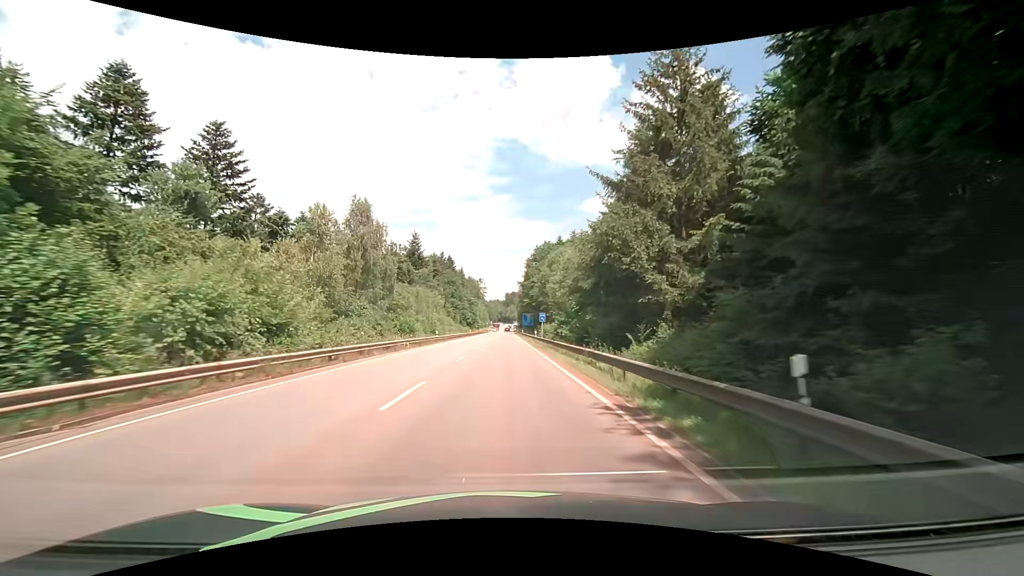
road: secondary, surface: asphalt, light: Day
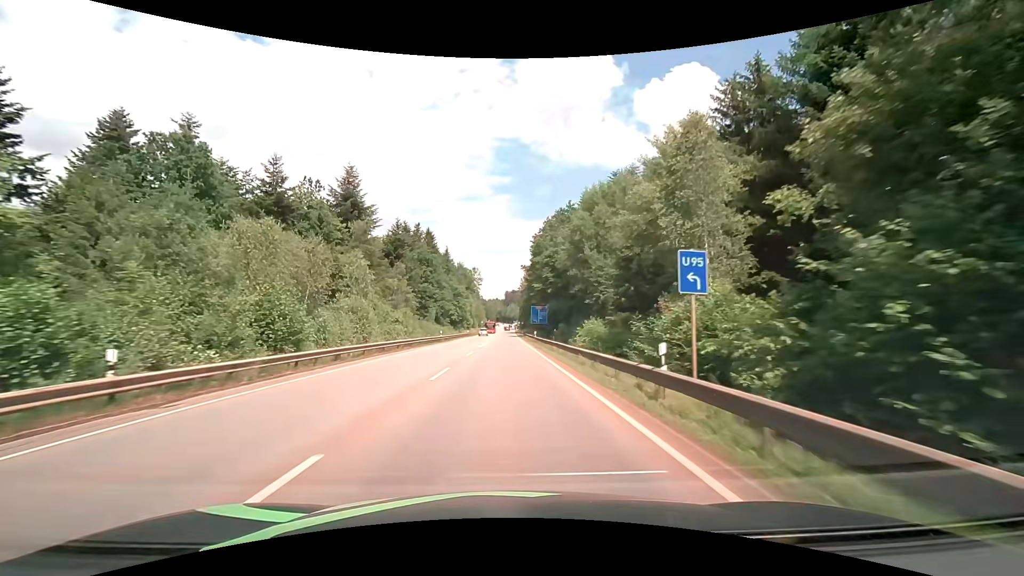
(-0.1, +43.5) m; 0°
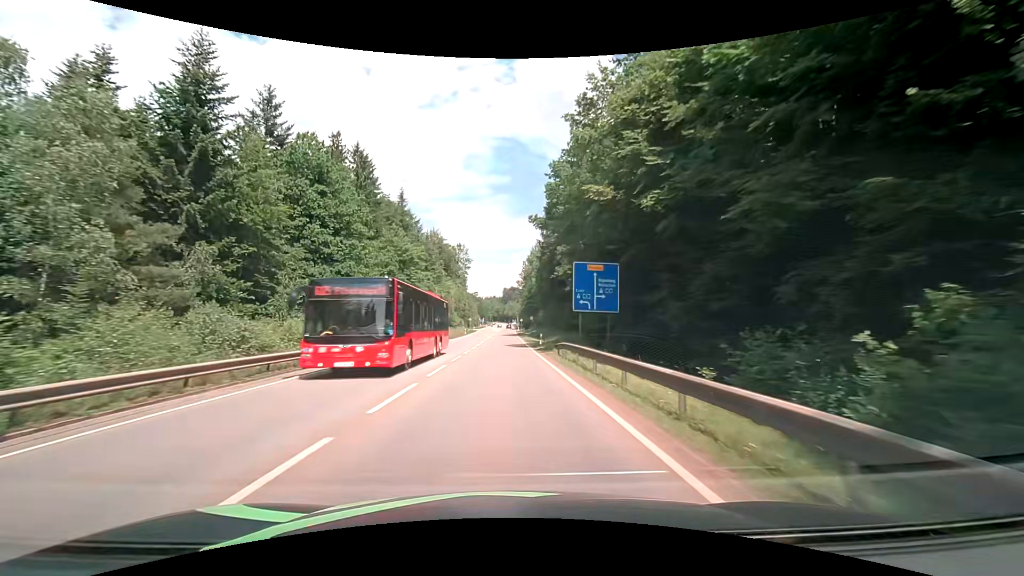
(+0.1, +54.0) m; 0°
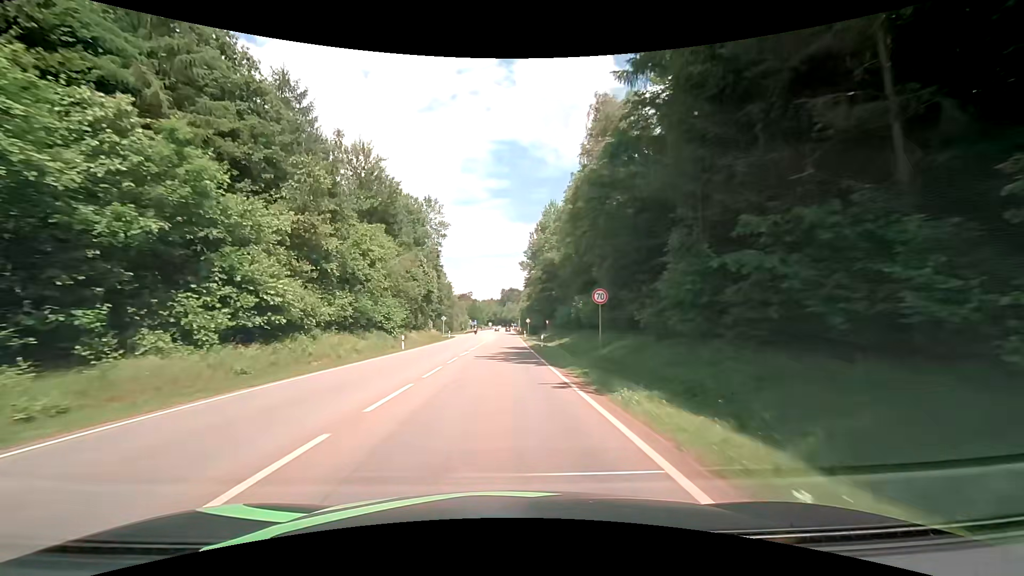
(-0.1, +53.7) m; 0°
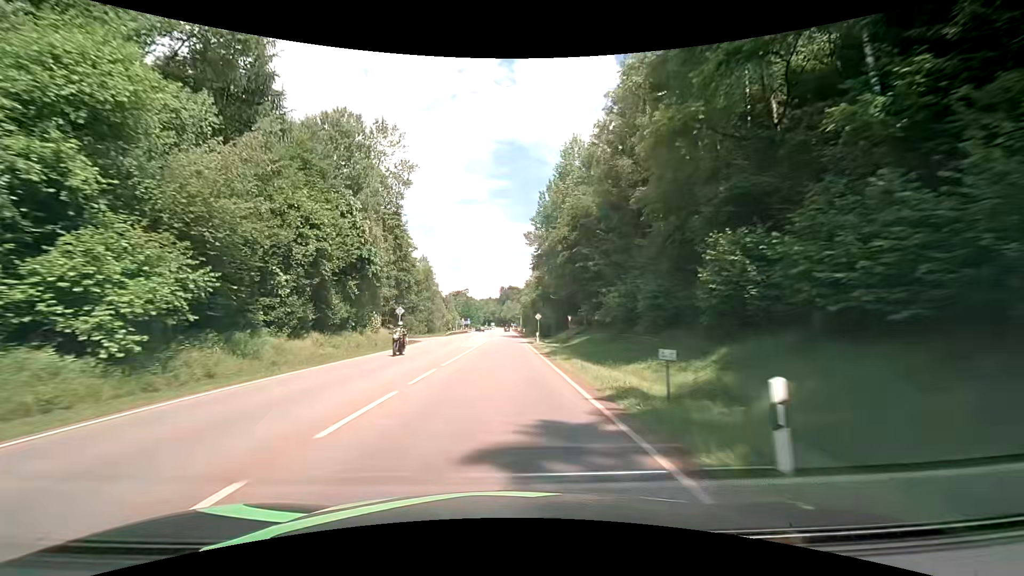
(-0.1, +32.1) m; 0°
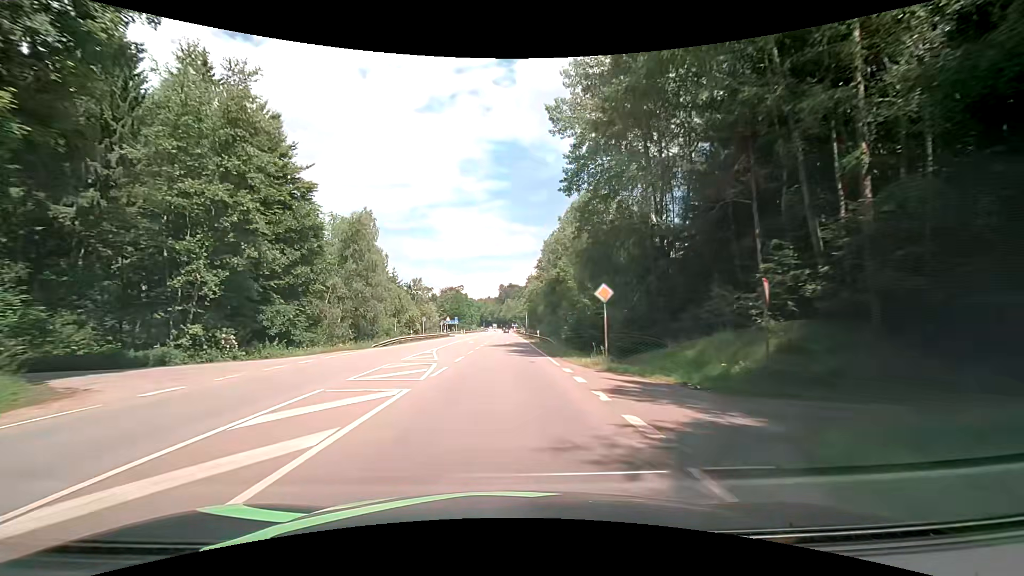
(-0.1, +42.9) m; 0°
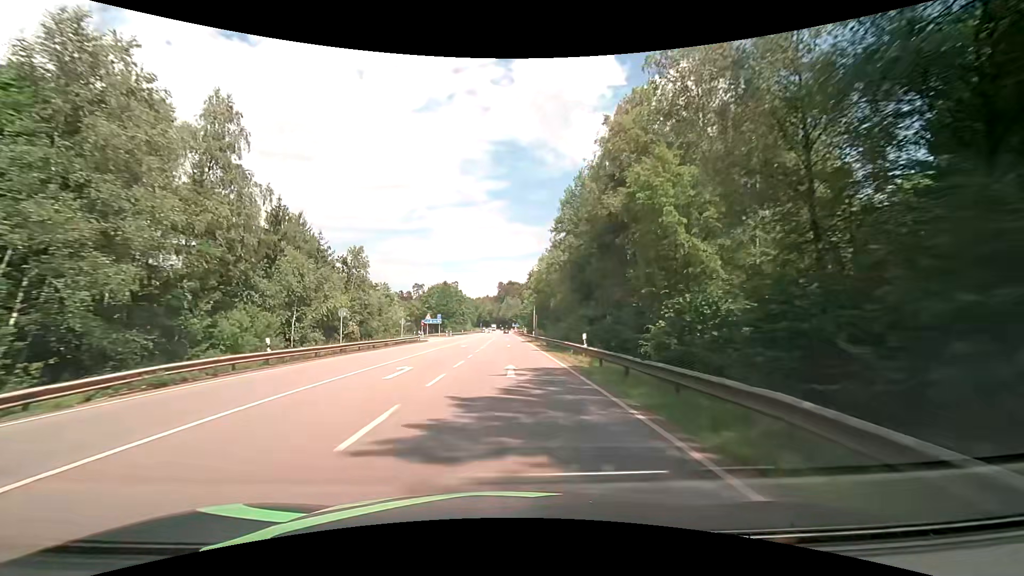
(0.0, +32.2) m; 0°
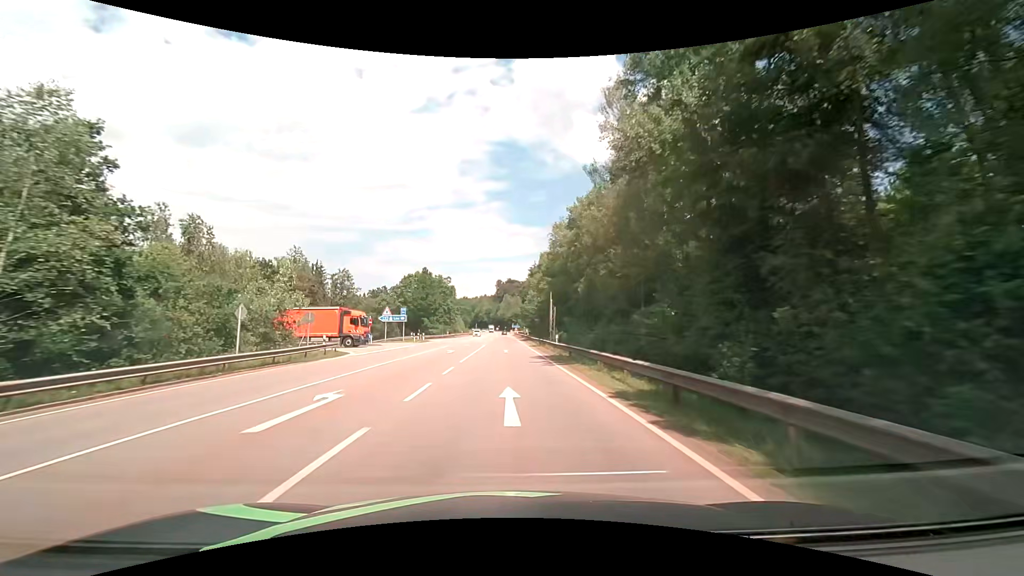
(+0.2, +32.2) m; +1°
(0, +10) (0, +20) (0, +30) (0, +40) (0, +50) (-1, +60) (-1, +70) (-1, +80) (-1, +90) (-1, +100) m
